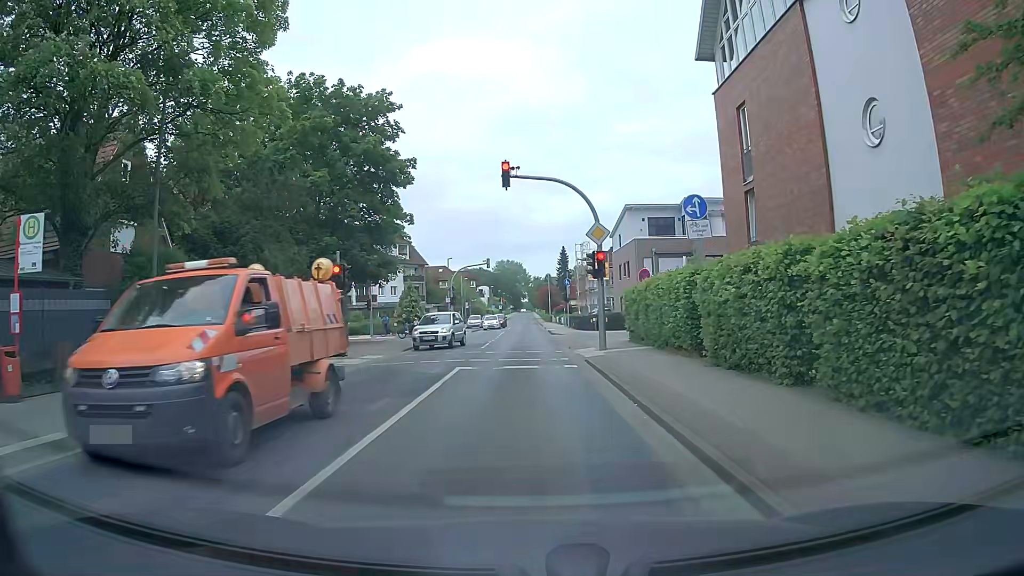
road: tertiary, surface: asphalt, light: Day
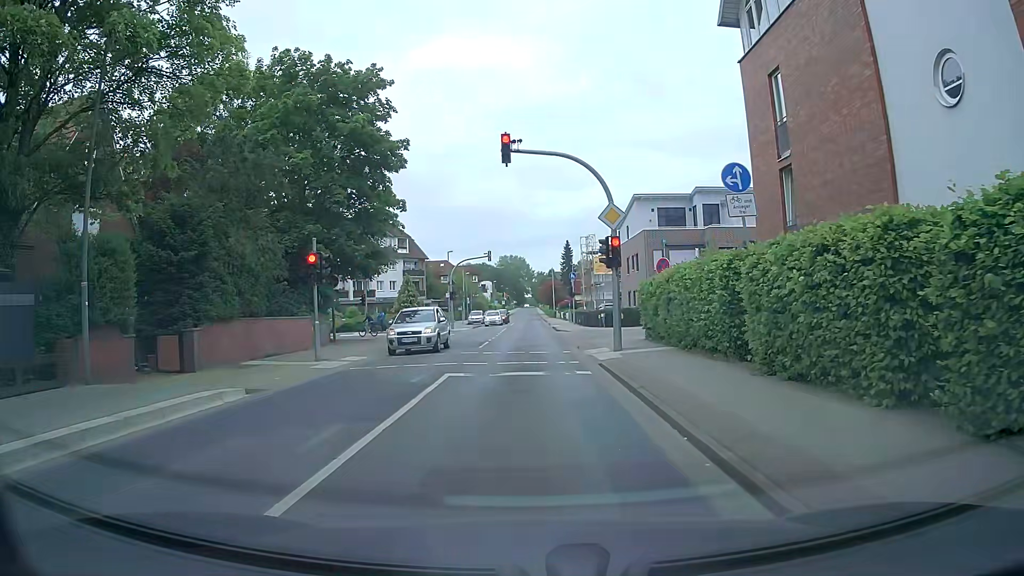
(-0.1, +2.9) m; -2°
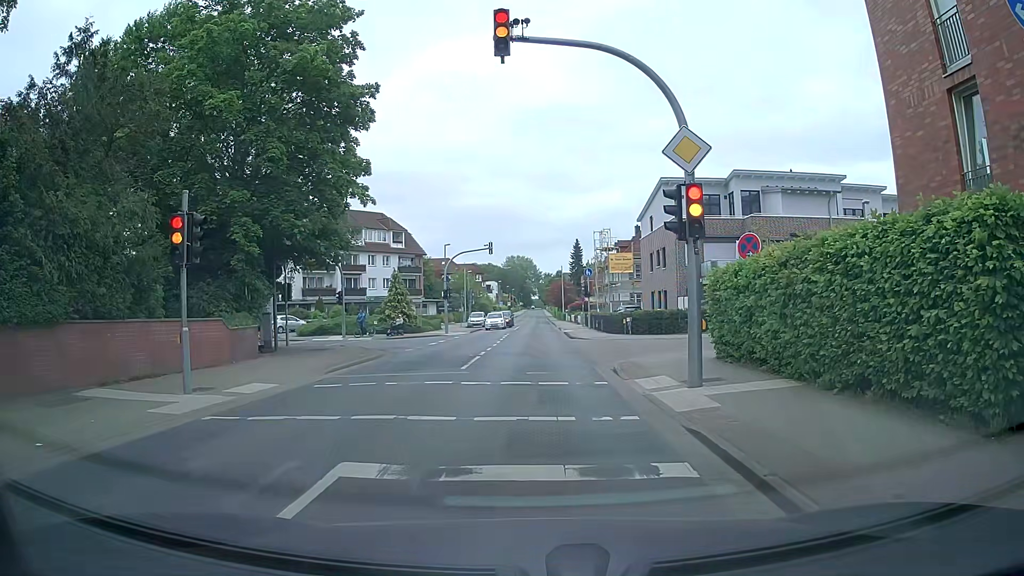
(+0.1, +8.1) m; 0°
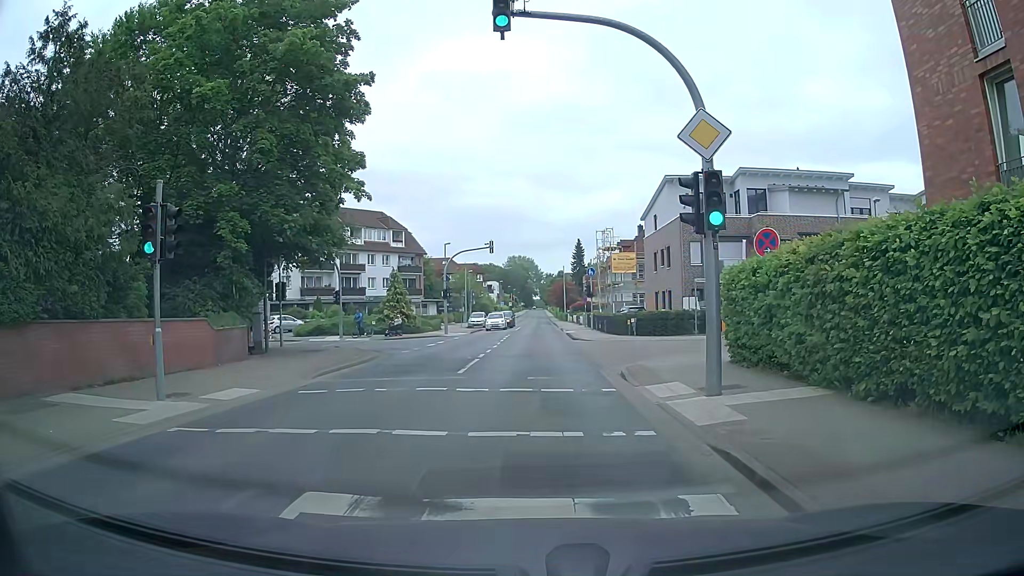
(0.0, +1.0) m; -1°
